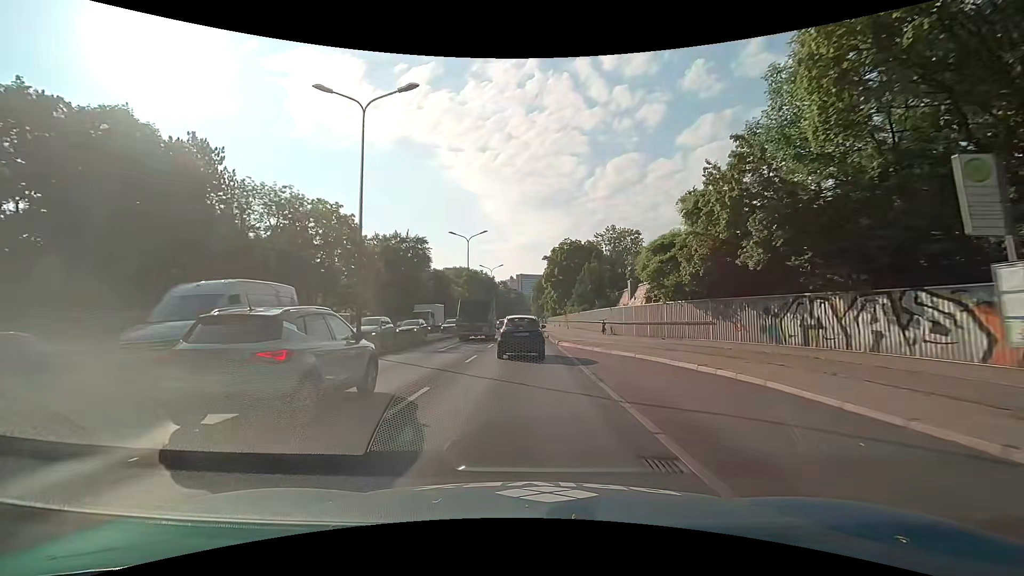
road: trunk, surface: asphalt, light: Day
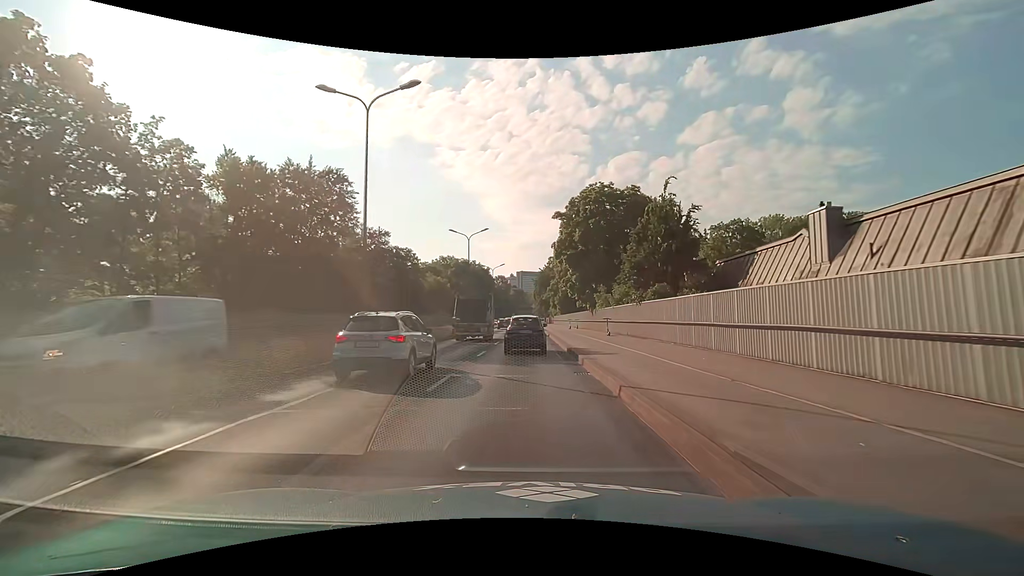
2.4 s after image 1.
(+0.1, +33.5) m; 0°
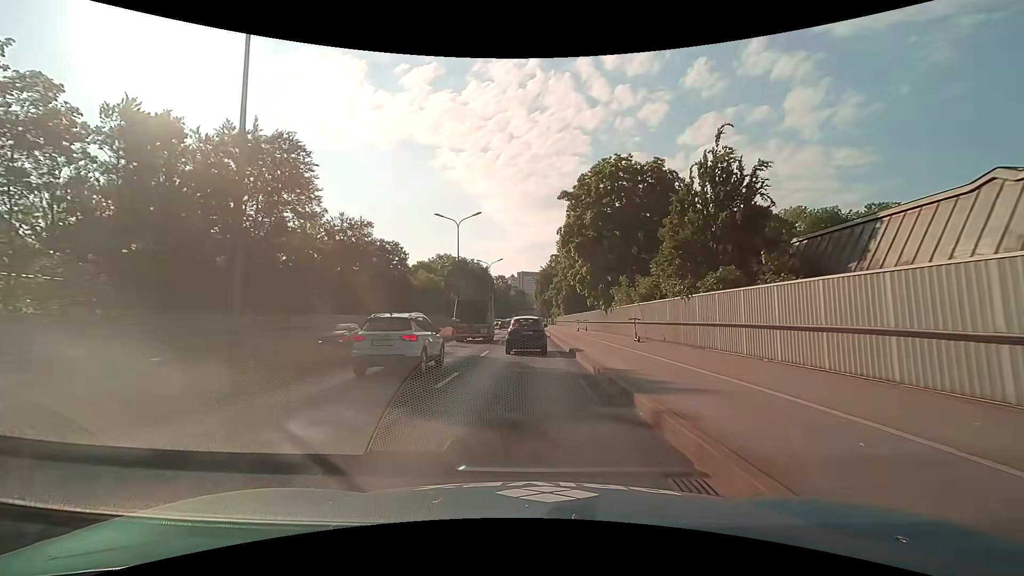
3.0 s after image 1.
(0.0, +8.5) m; 0°
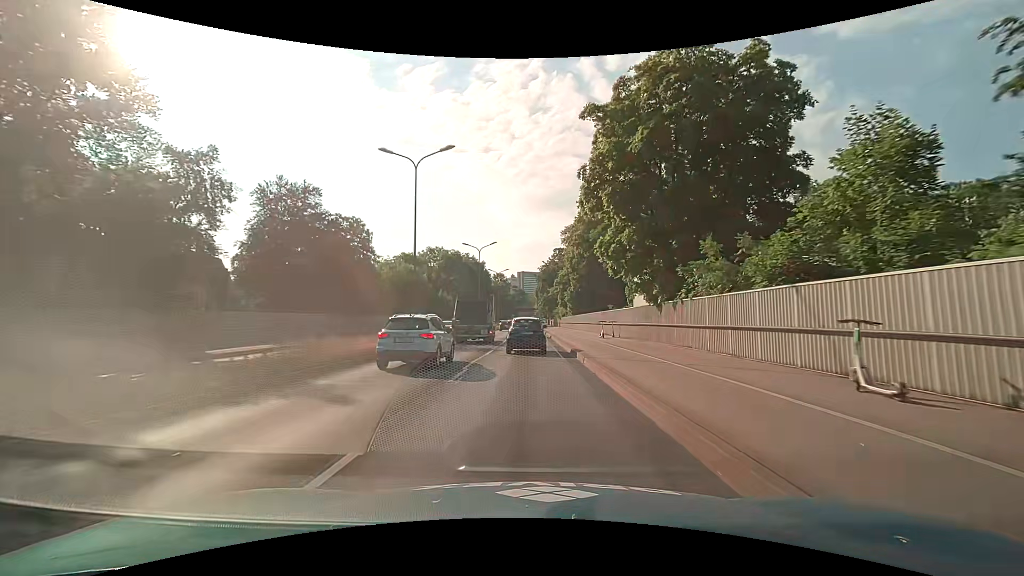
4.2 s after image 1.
(0.0, +17.0) m; 0°
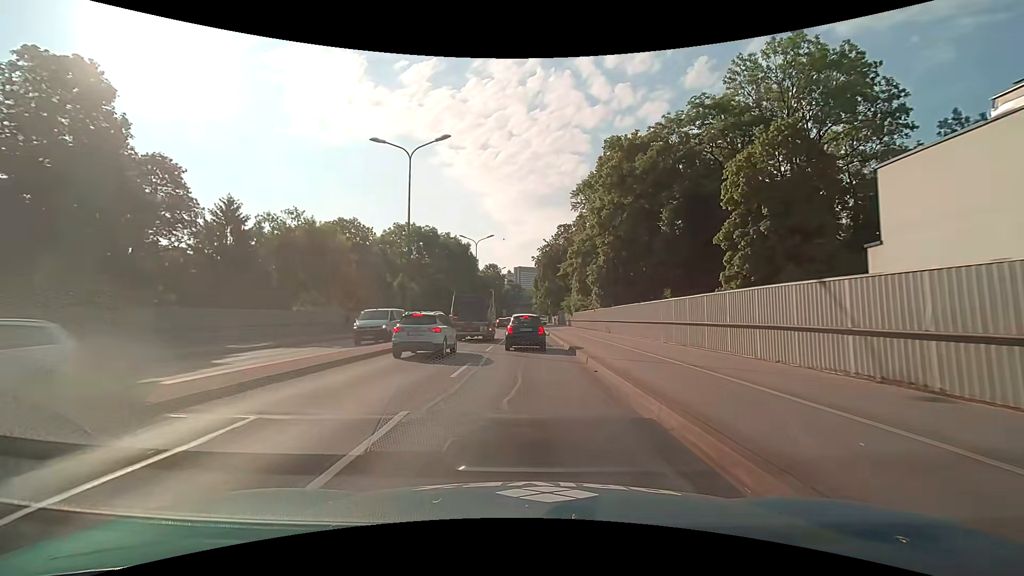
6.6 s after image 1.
(+0.1, +34.2) m; 0°
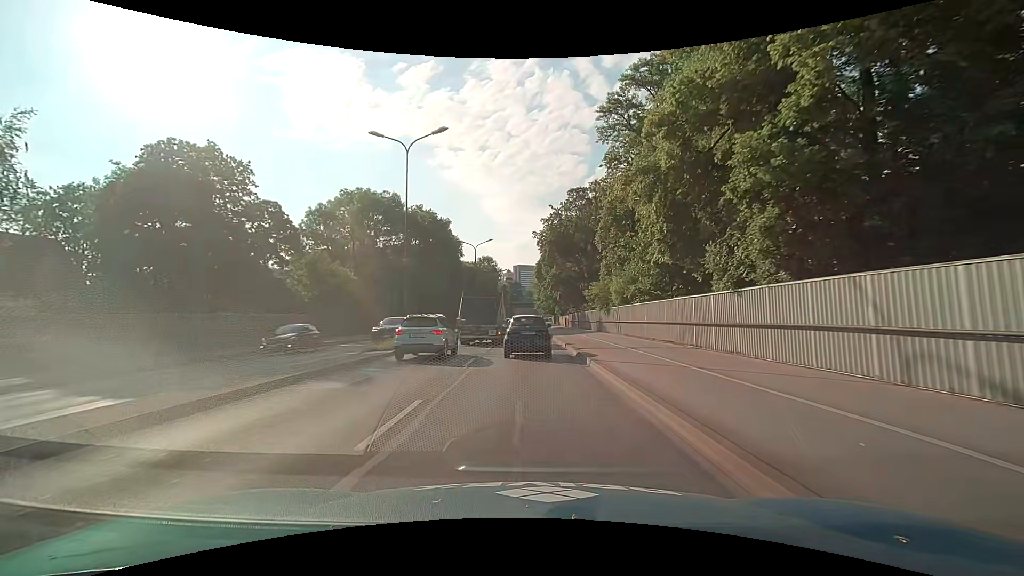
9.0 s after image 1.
(0.0, +32.9) m; 0°
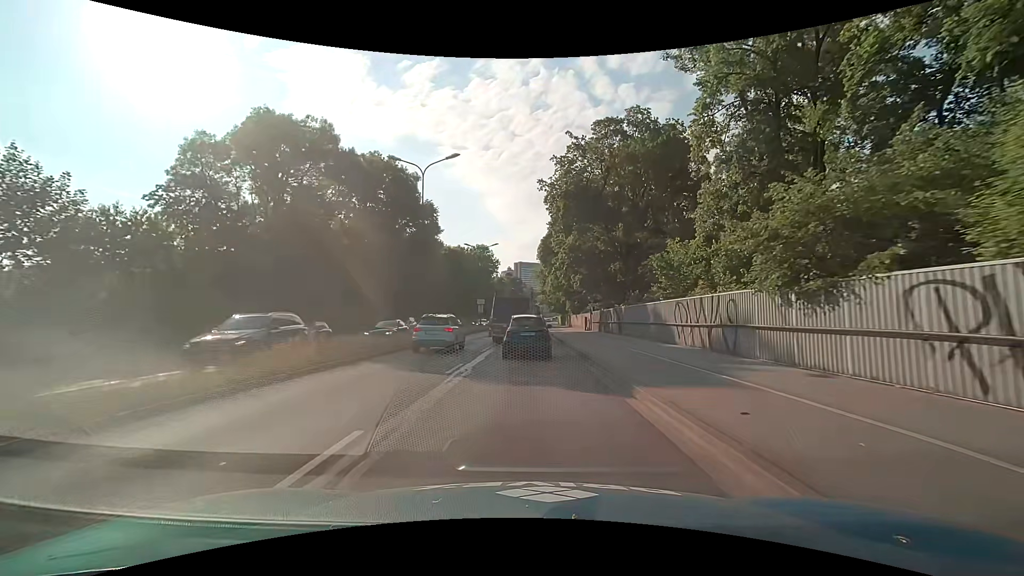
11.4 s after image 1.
(0.0, +29.4) m; 0°
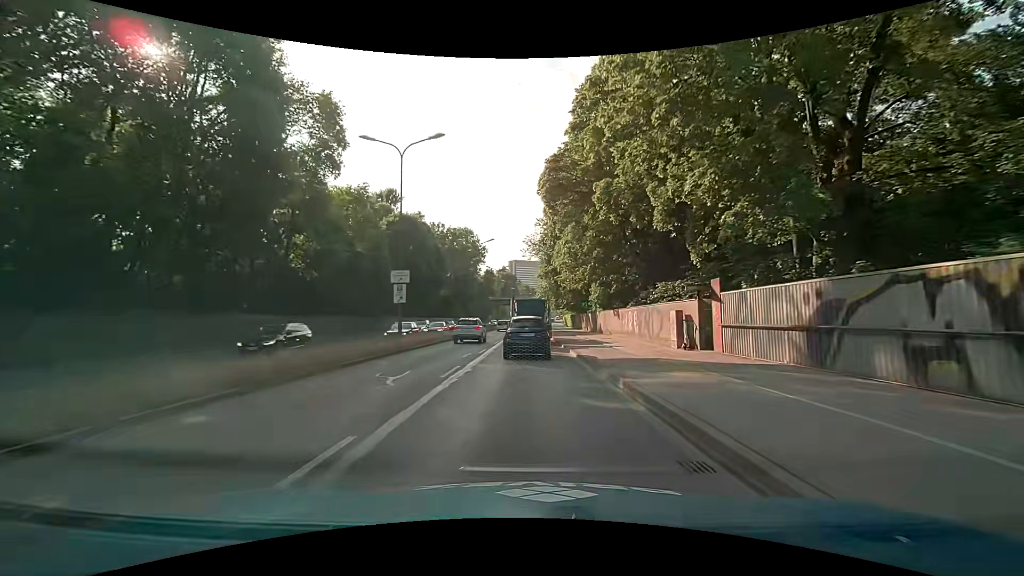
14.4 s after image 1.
(+0.2, +36.3) m; 0°
(0, +10) (0, +20) (0, +30) (+1, +40) (+1, +50) (+1, +60) (+1, +70) (+1, +80) (+2, +90) (+2, +100) m
